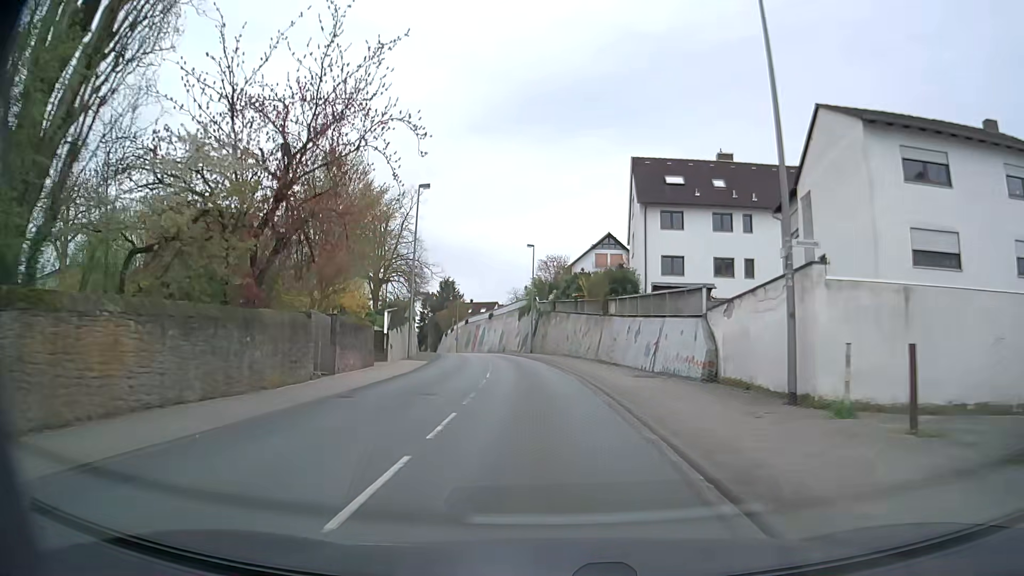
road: secondary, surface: asphalt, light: Day
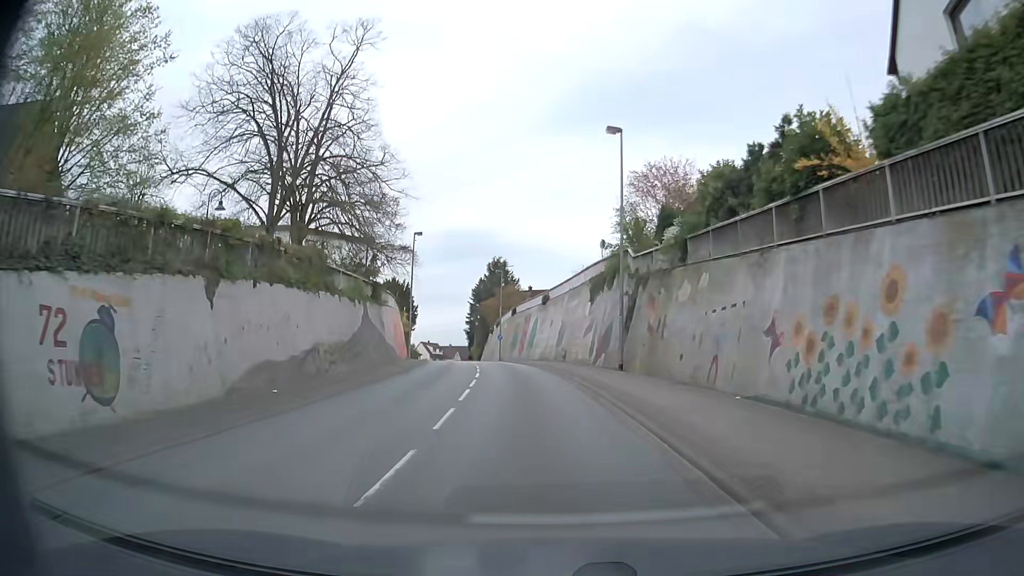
(-1.7, +35.6) m; -6°
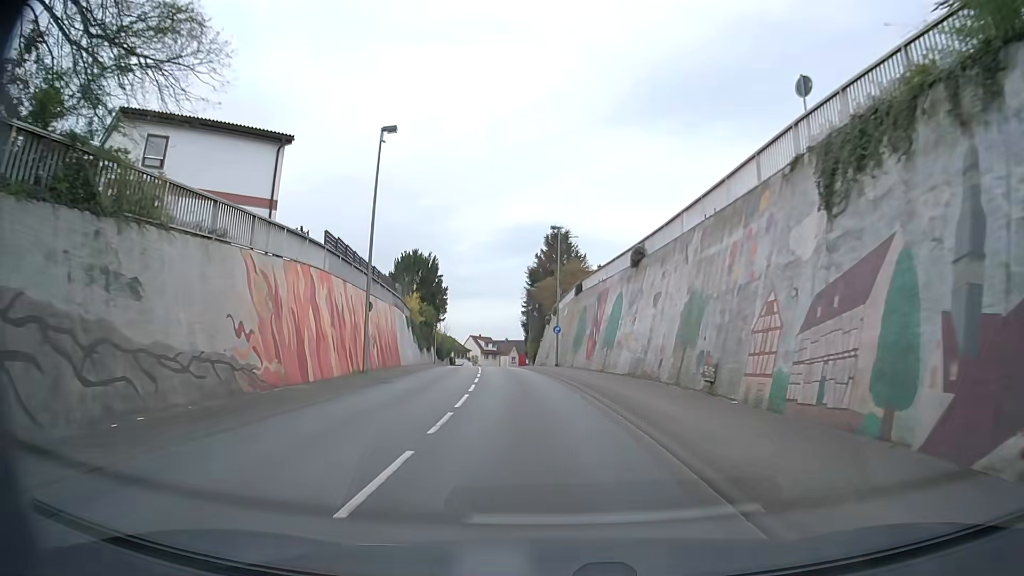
(-1.2, +27.5) m; -5°
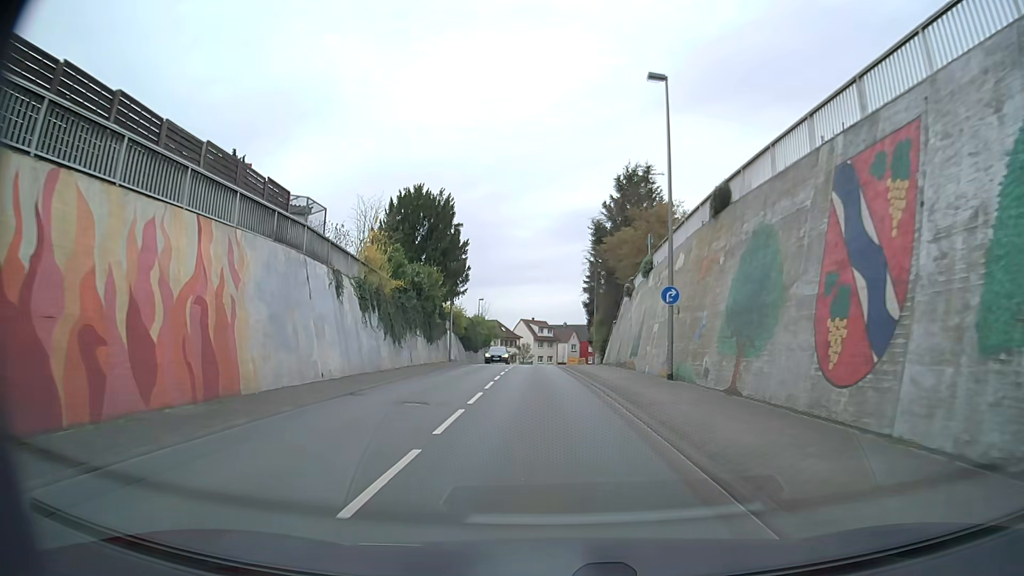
(-1.5, +27.5) m; -5°
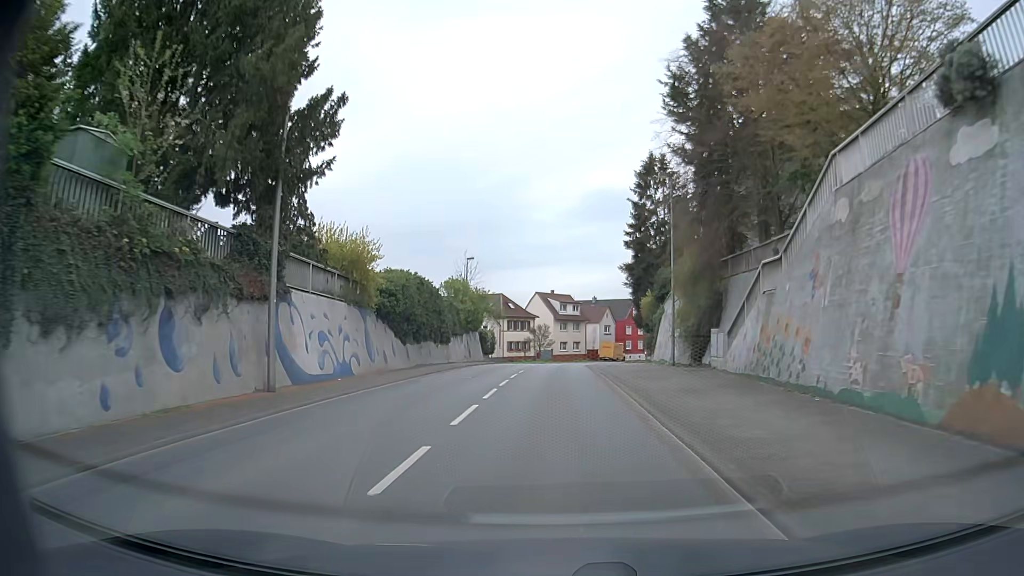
(-0.9, +35.4) m; -2°
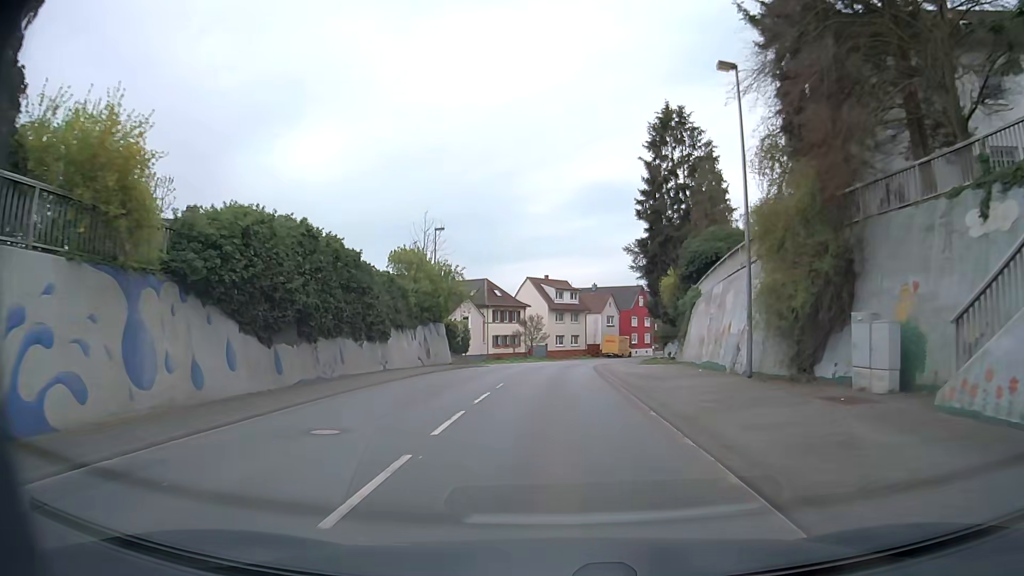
(0.0, +14.7) m; 0°
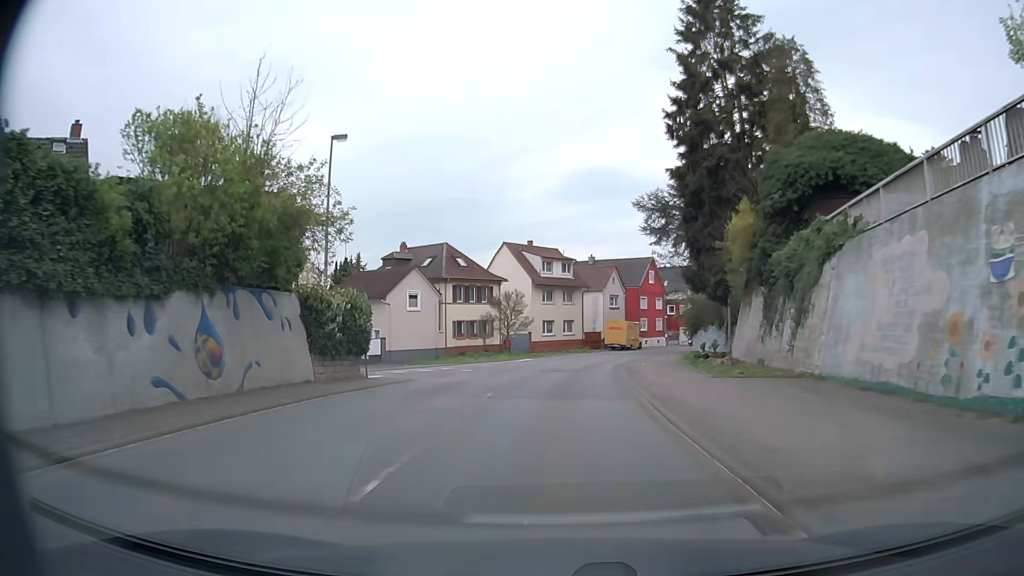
(+0.1, +21.8) m; +1°
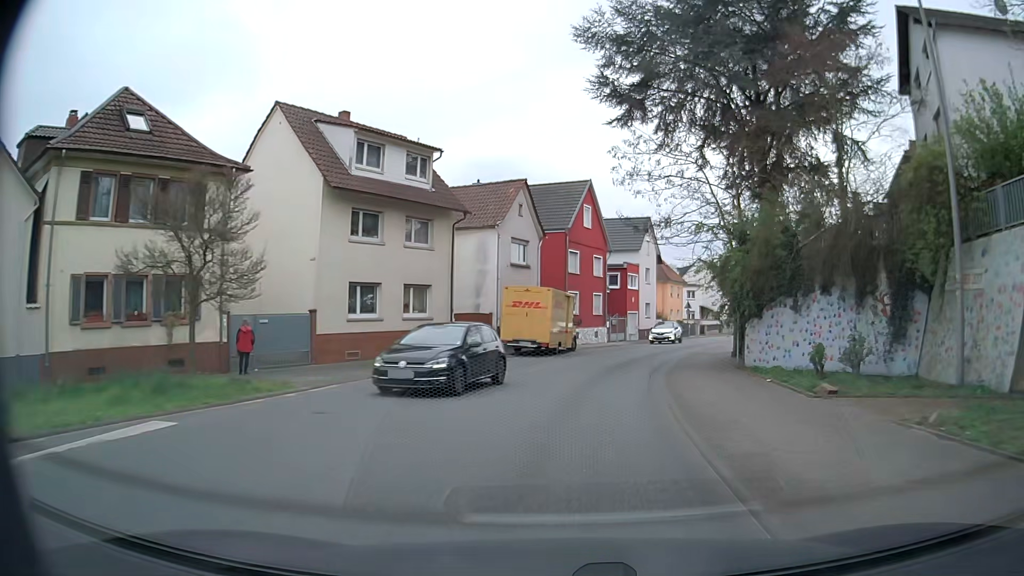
(+2.0, +36.7) m; +8°
(+1, +10) (+2, +20) (+4, +30) (+8, +39) (+11, +48) (+15, +57) (+20, +67) (+24, +76) (+28, +85) (+32, +94) m
